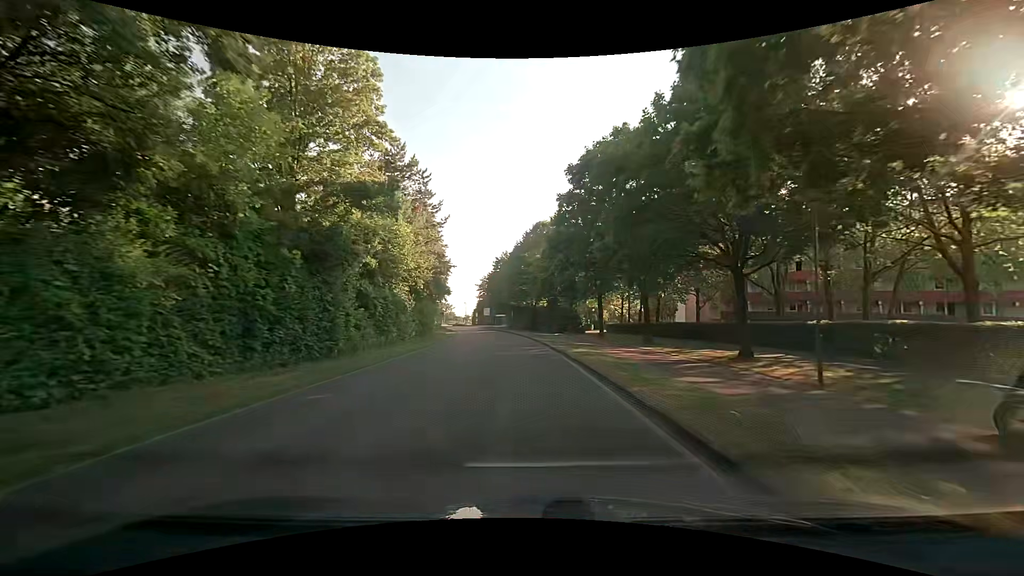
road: tertiary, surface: asphalt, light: Day
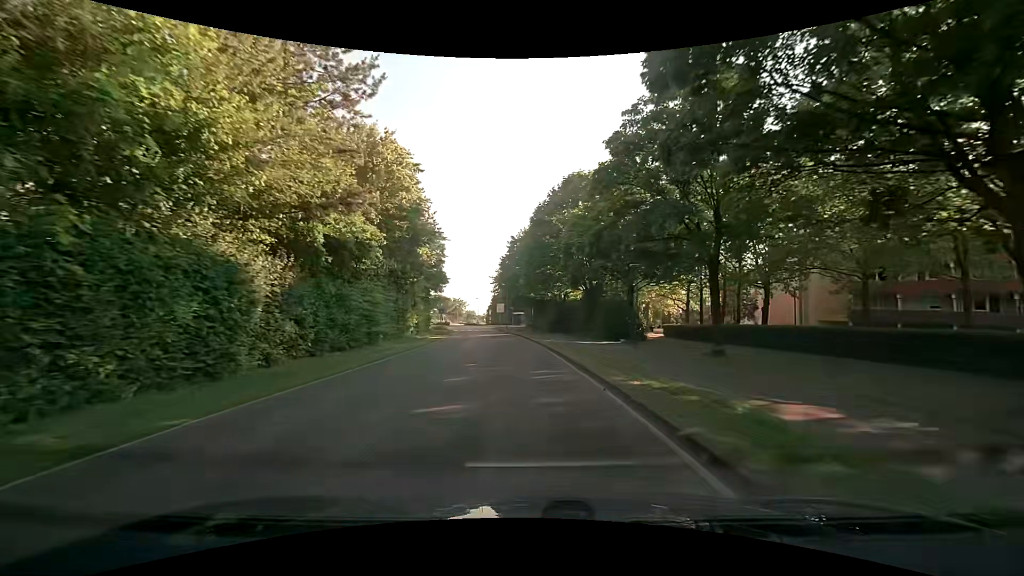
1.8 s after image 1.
(-0.3, +22.4) m; -2°
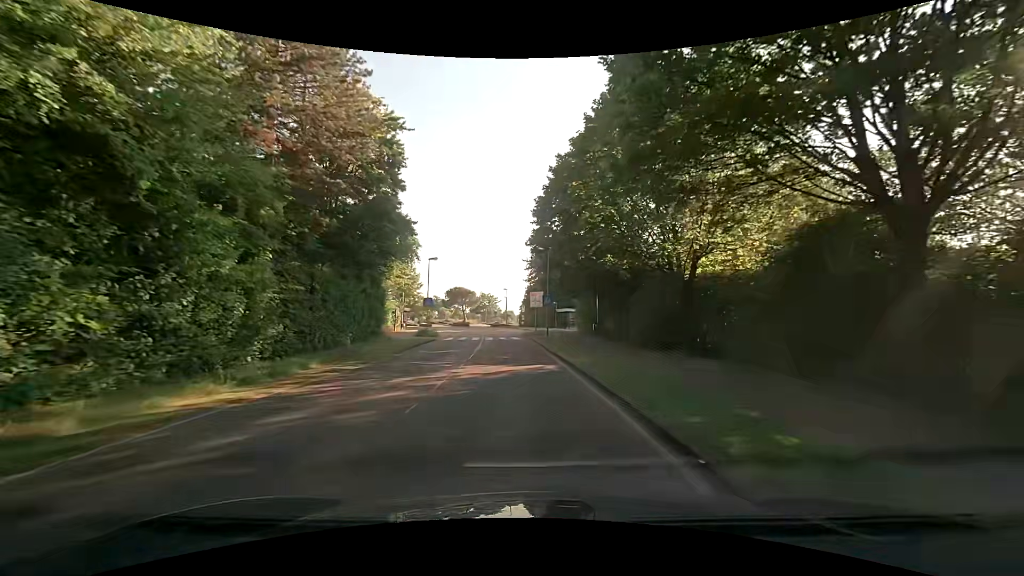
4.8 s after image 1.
(-1.1, +34.2) m; -5°
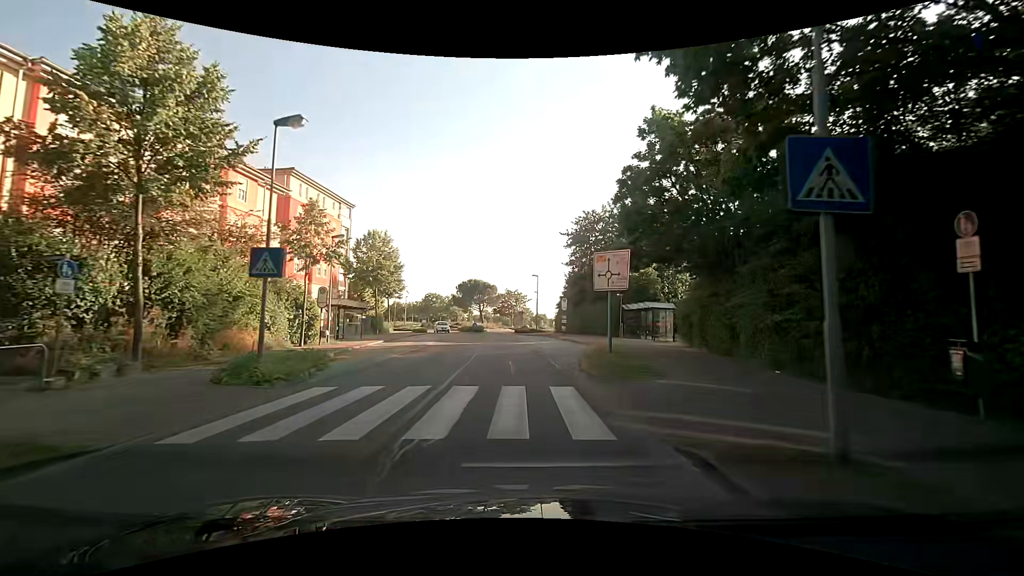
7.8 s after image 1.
(-0.8, +29.6) m; -3°
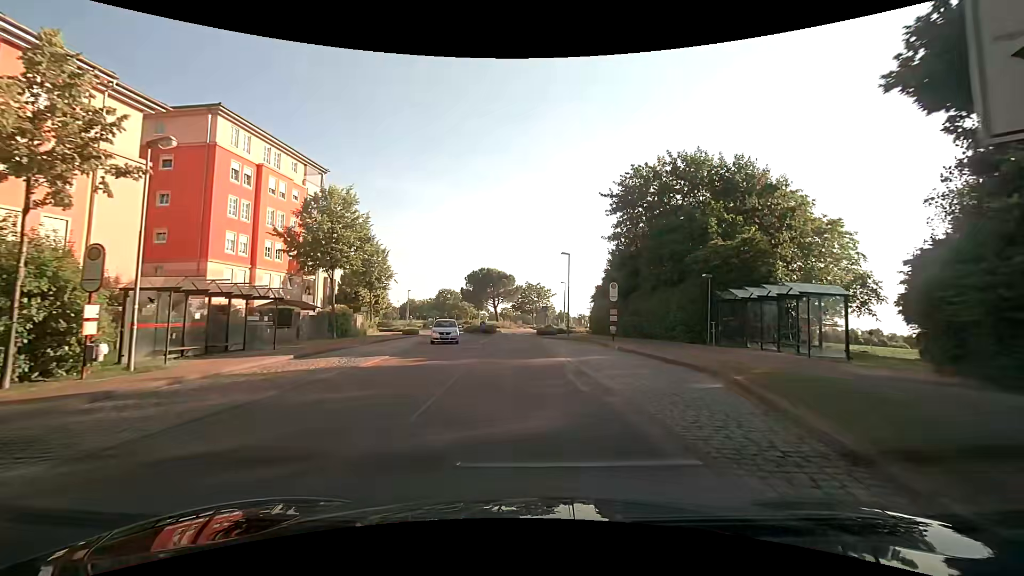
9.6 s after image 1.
(-0.6, +16.3) m; -3°
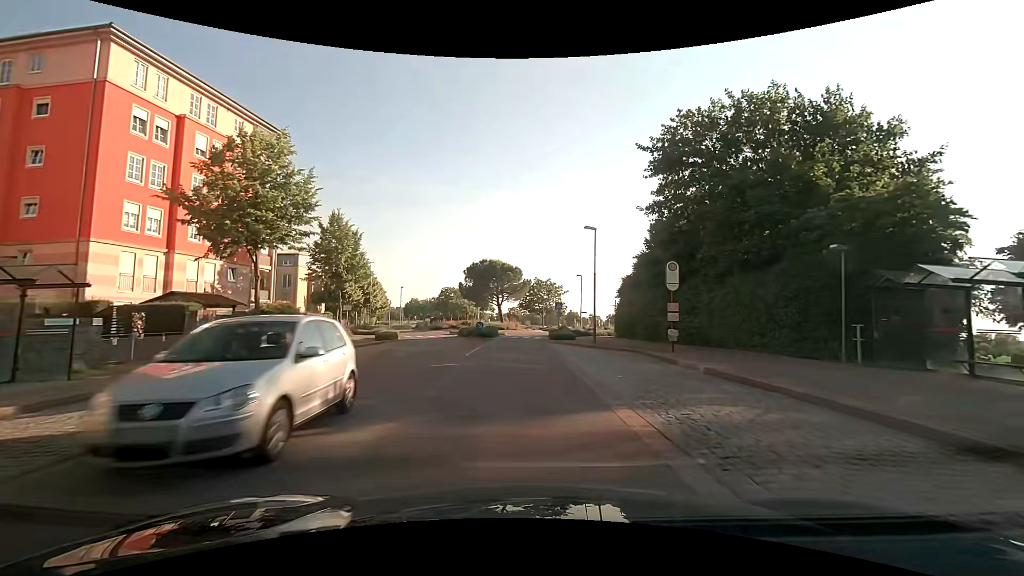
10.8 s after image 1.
(-0.1, +10.6) m; -1°
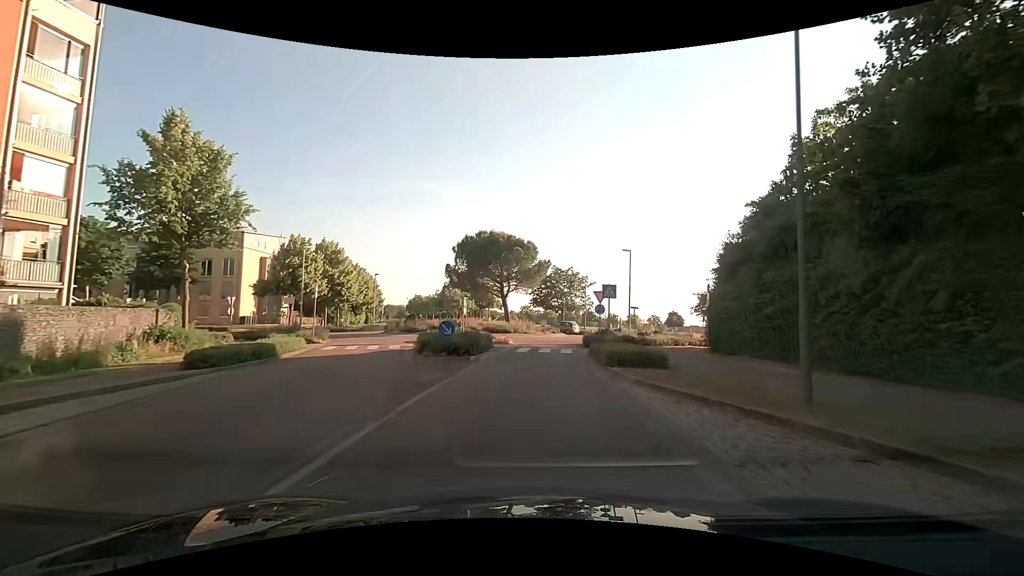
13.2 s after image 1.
(-0.5, +19.5) m; -2°
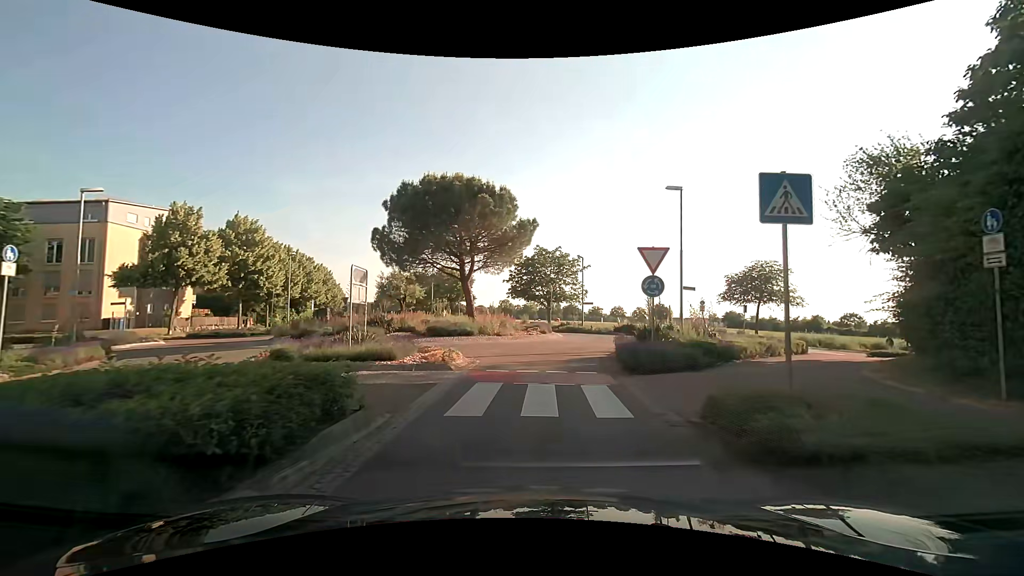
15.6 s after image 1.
(+0.2, +15.5) m; +3°
(0, +10) (+2, +20) (+5, +29) (+4, +39) (-2, +47) (-6, +56) (-10, +65) (-13, +75) (-16, +84) (-19, +94) m
